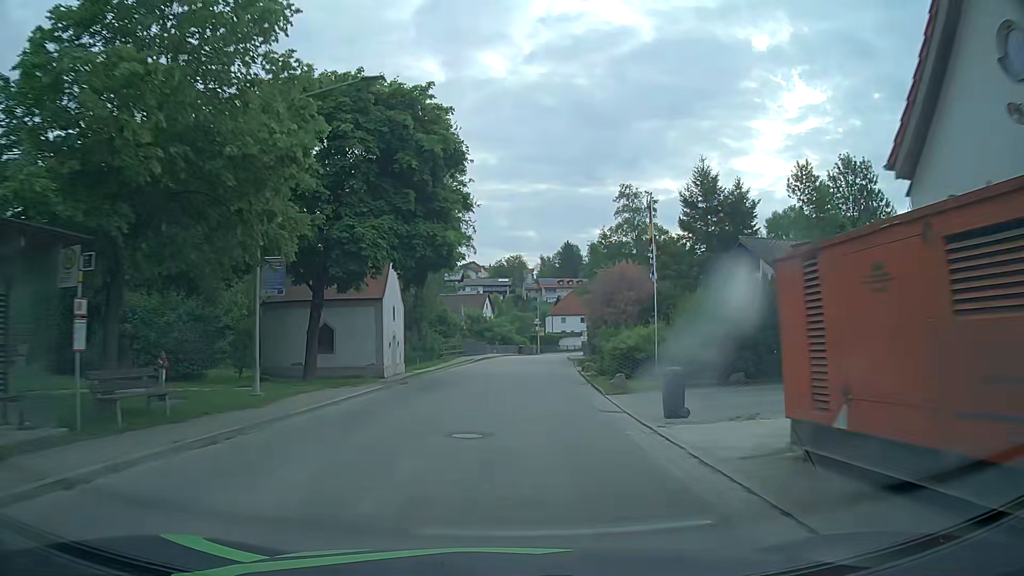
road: tertiary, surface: asphalt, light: Day
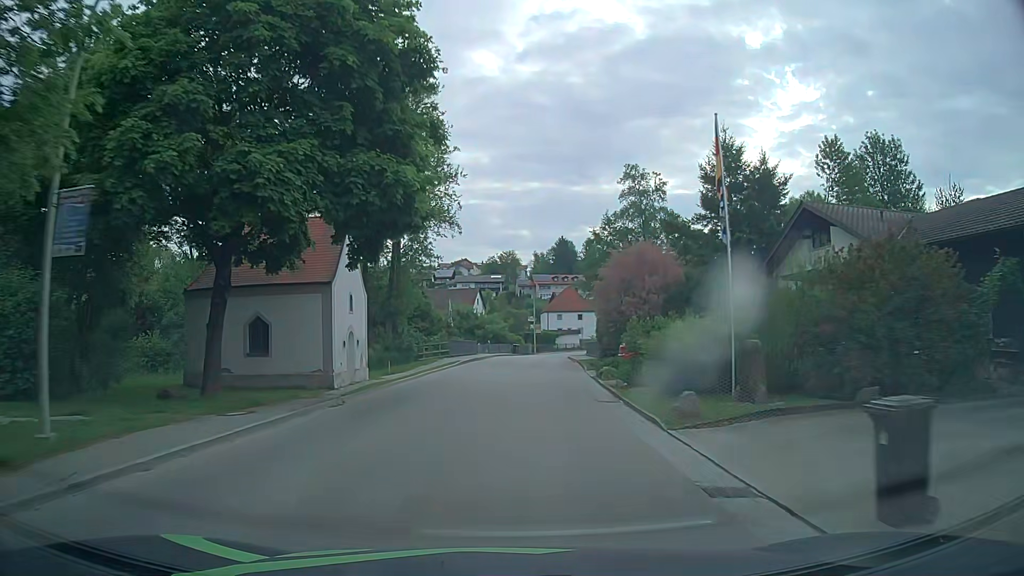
(0.0, +7.8) m; +1°
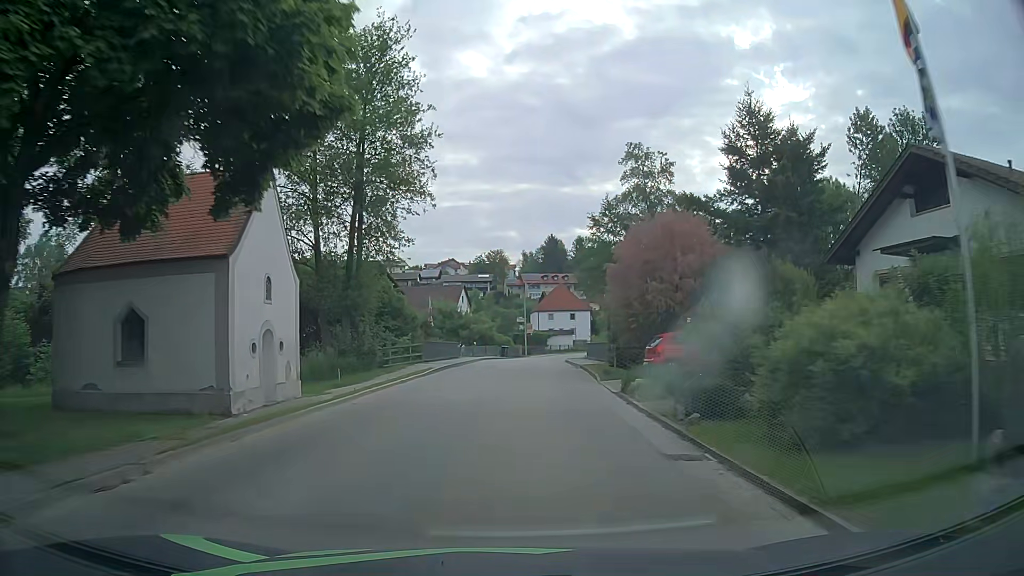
(0.0, +7.9) m; 0°
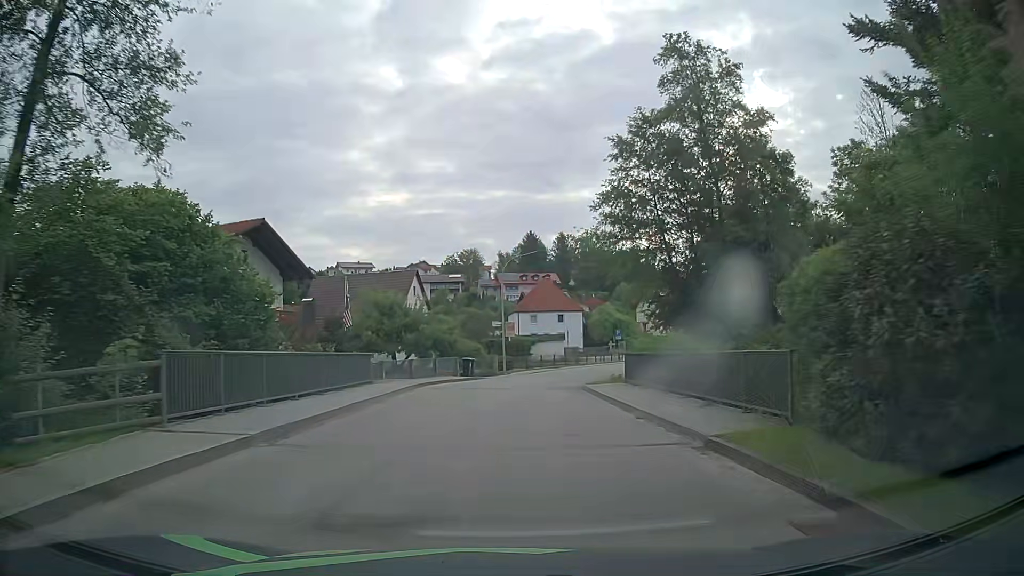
(+0.6, +23.9) m; +2°
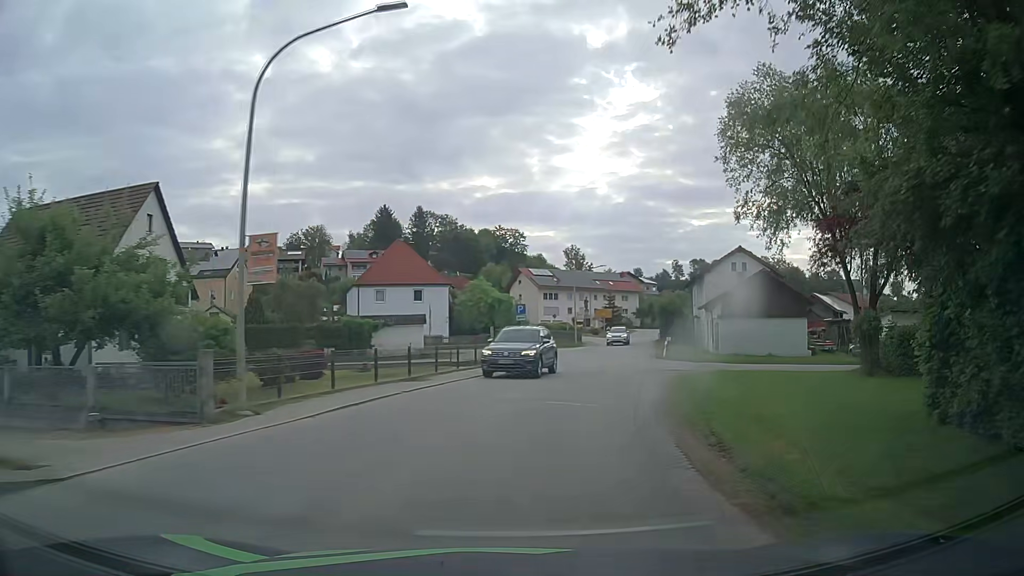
(+1.7, +29.1) m; +13°
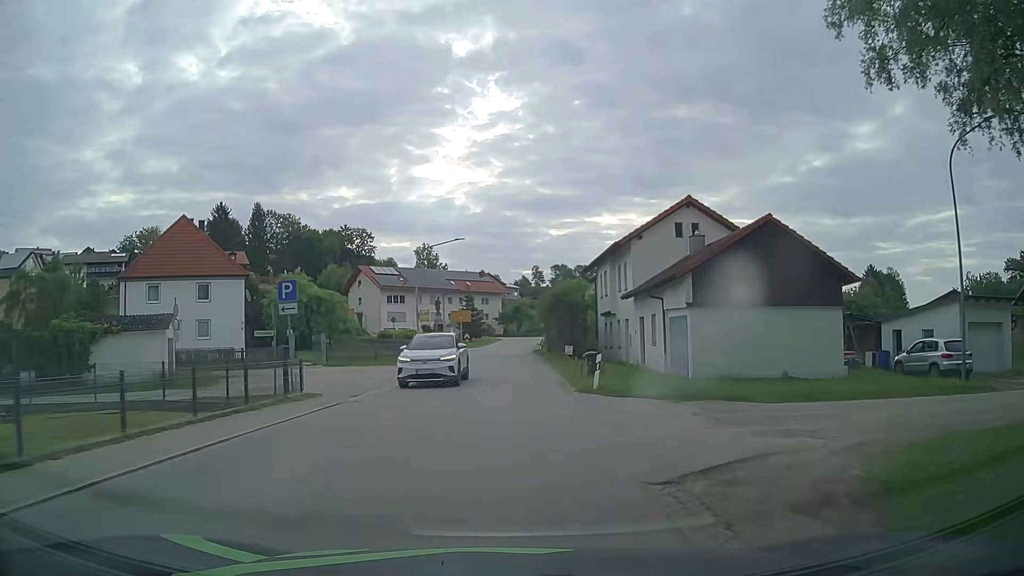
(+2.5, +21.0) m; +12°
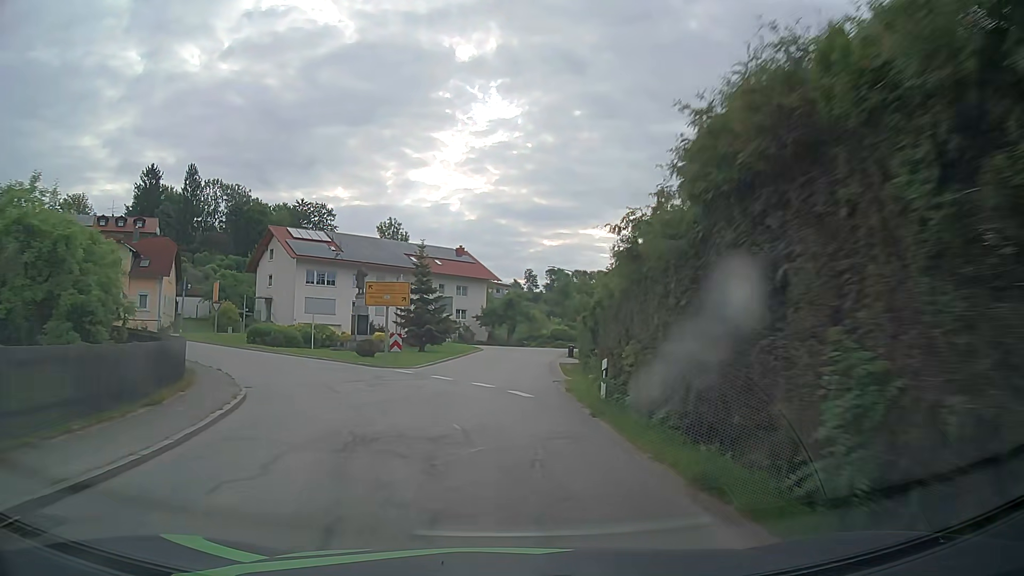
(+0.2, +38.0) m; +1°
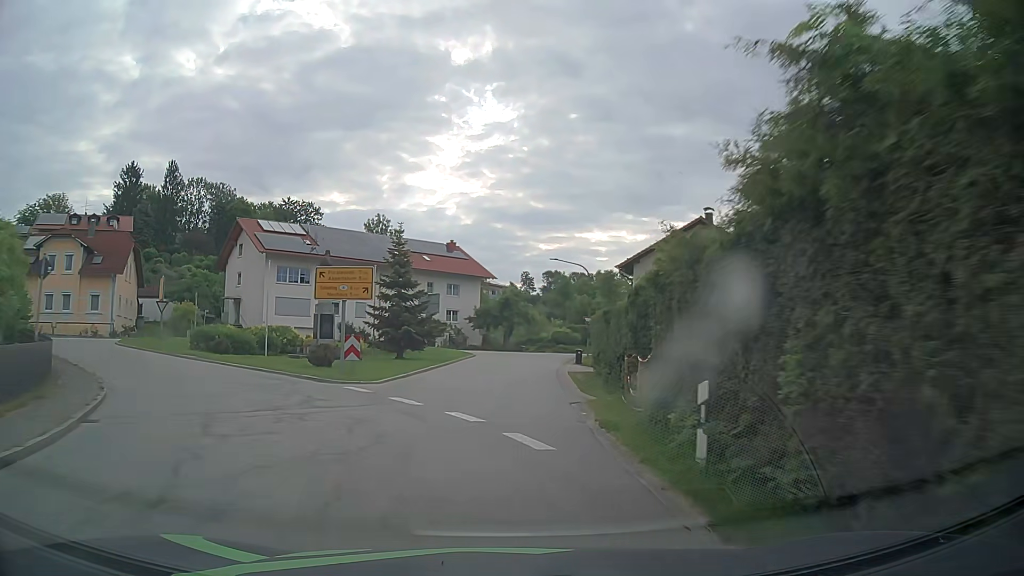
(0.0, +7.5) m; 0°
(0, +10) (0, +20) (+1, +30) (+2, +40) (+3, +50) (+6, +59) (+12, +68) (+18, +75) (+25, +82) (+32, +90) m
